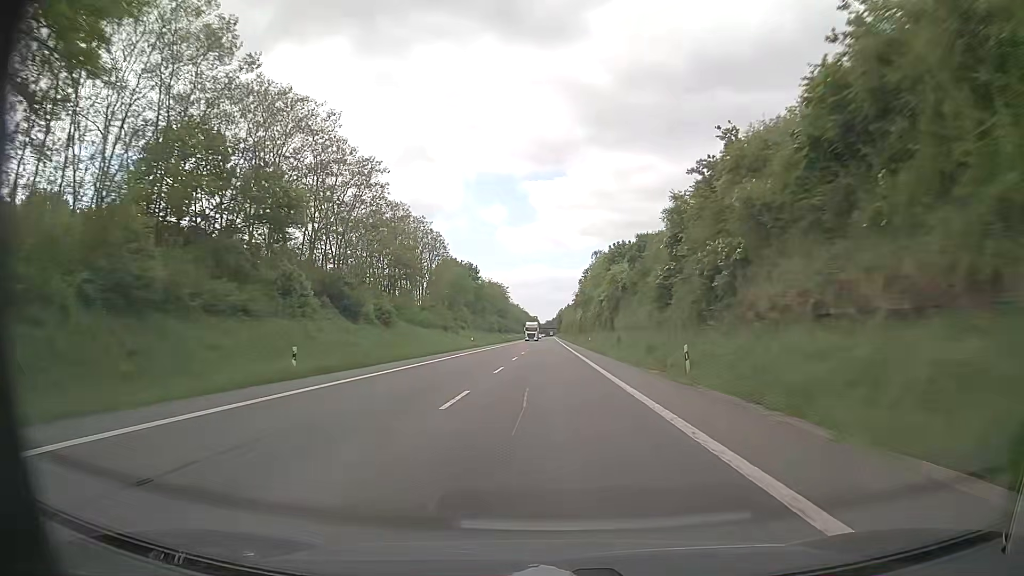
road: primary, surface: asphalt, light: Day
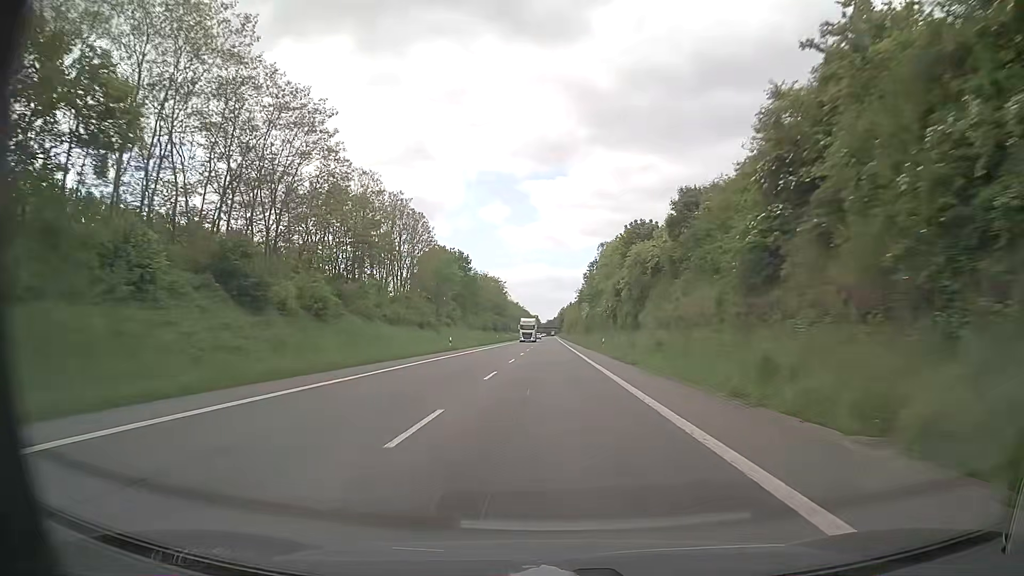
(0.0, +16.3) m; 0°
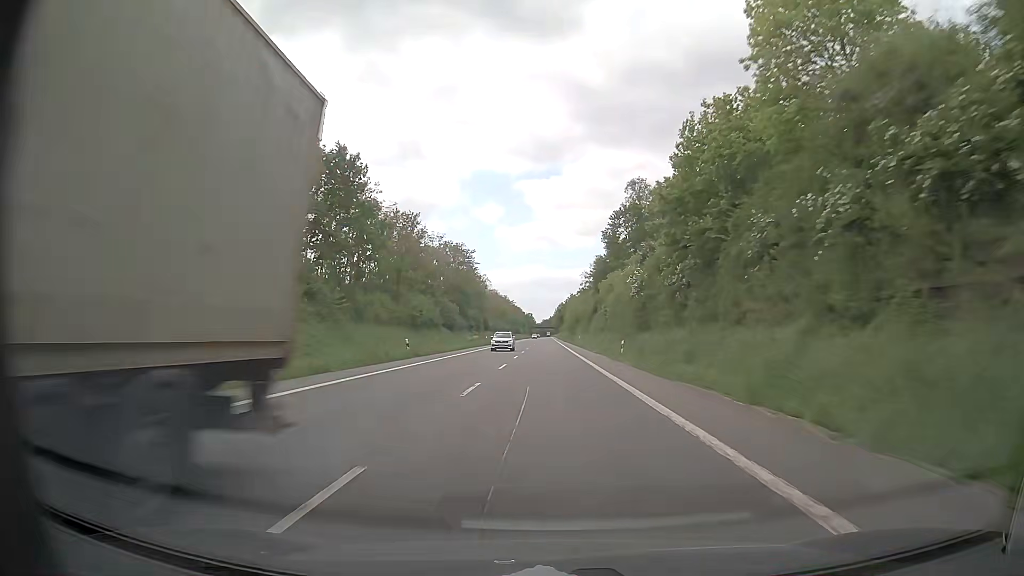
(+0.1, +65.2) m; 0°
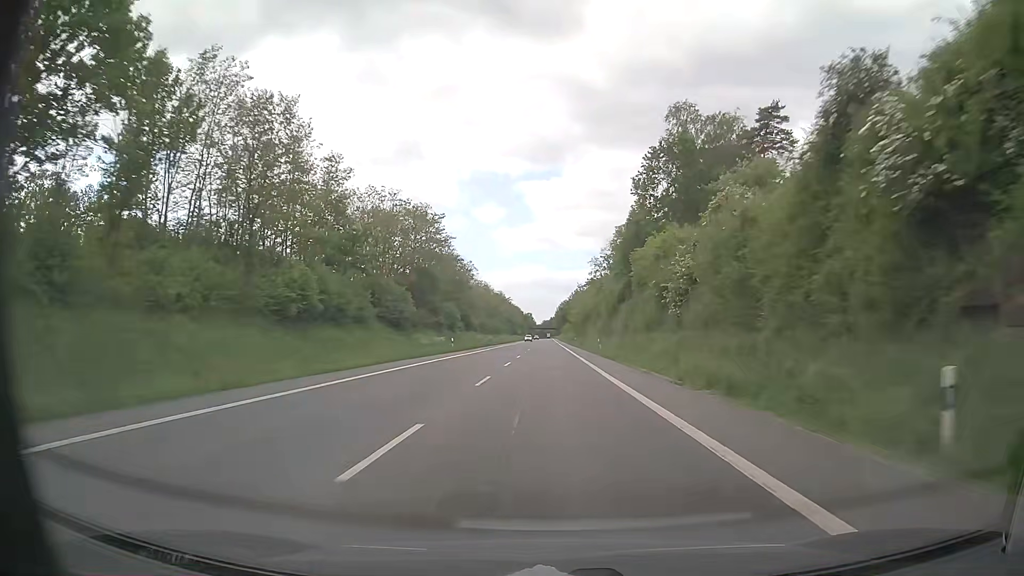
(0.0, +32.6) m; 0°
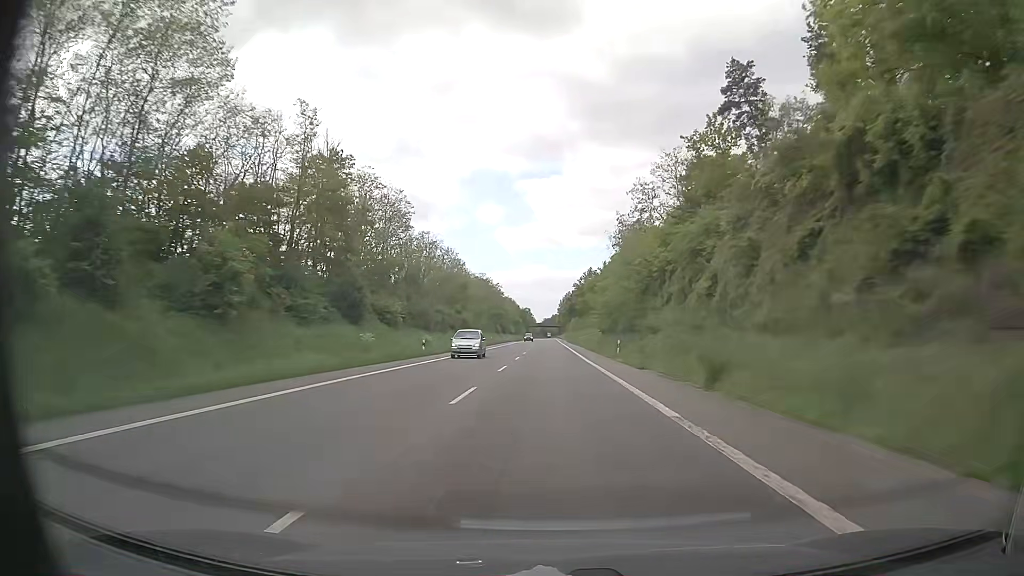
(-0.1, +65.2) m; 0°
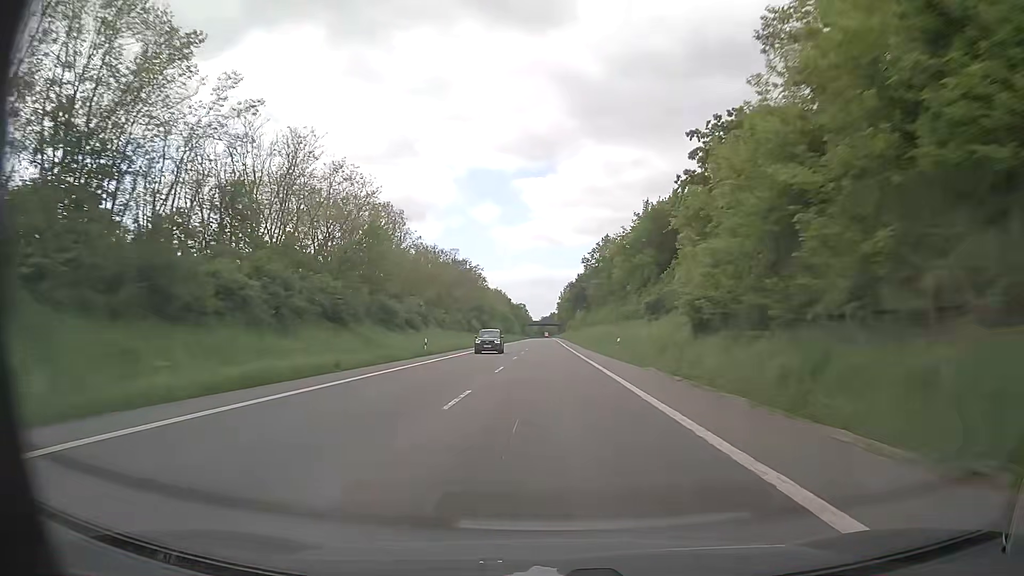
(0.0, +48.9) m; 0°
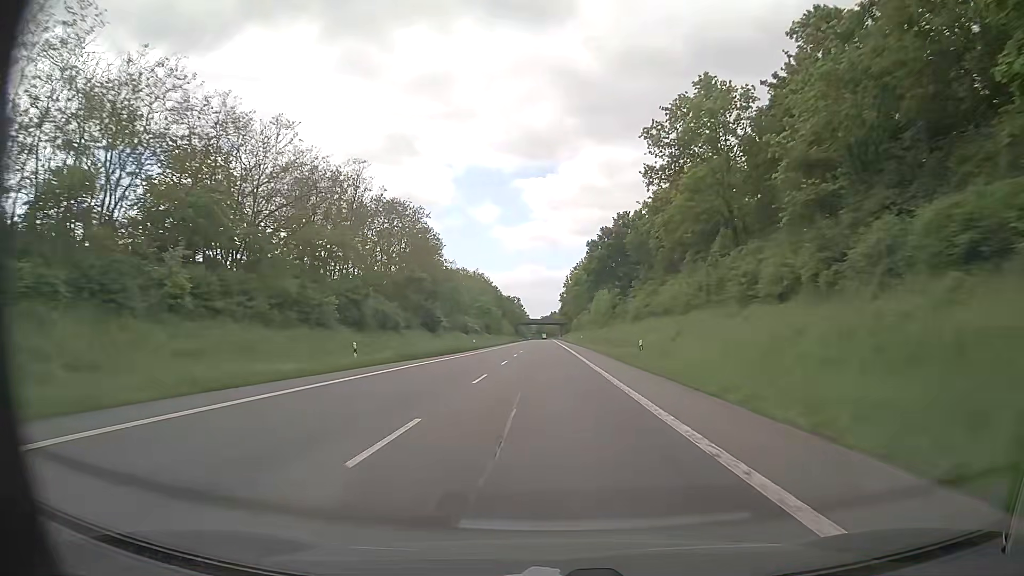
(+0.1, +65.2) m; 0°
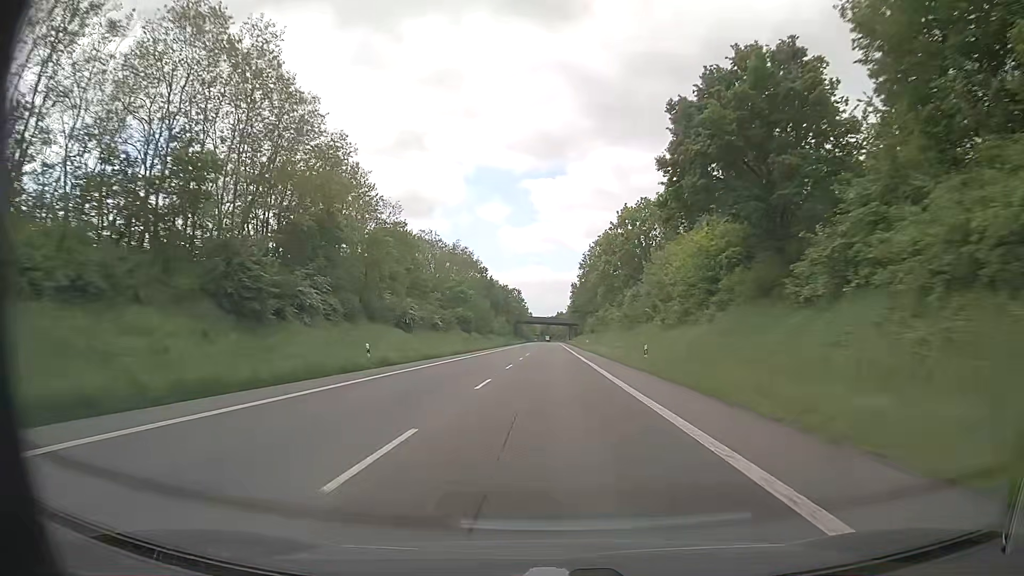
(-0.3, +48.8) m; 0°
(0, +10) (0, +20) (0, +30) (0, +40) (0, +50) (0, +60) (0, +70) (0, +80) (0, +90) (0, +100) m
